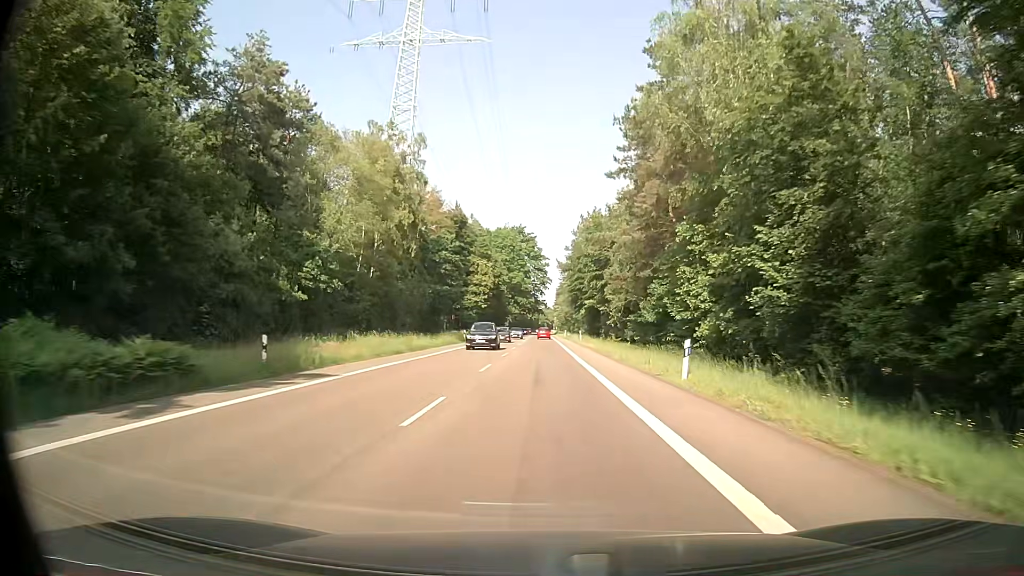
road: secondary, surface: asphalt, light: Day
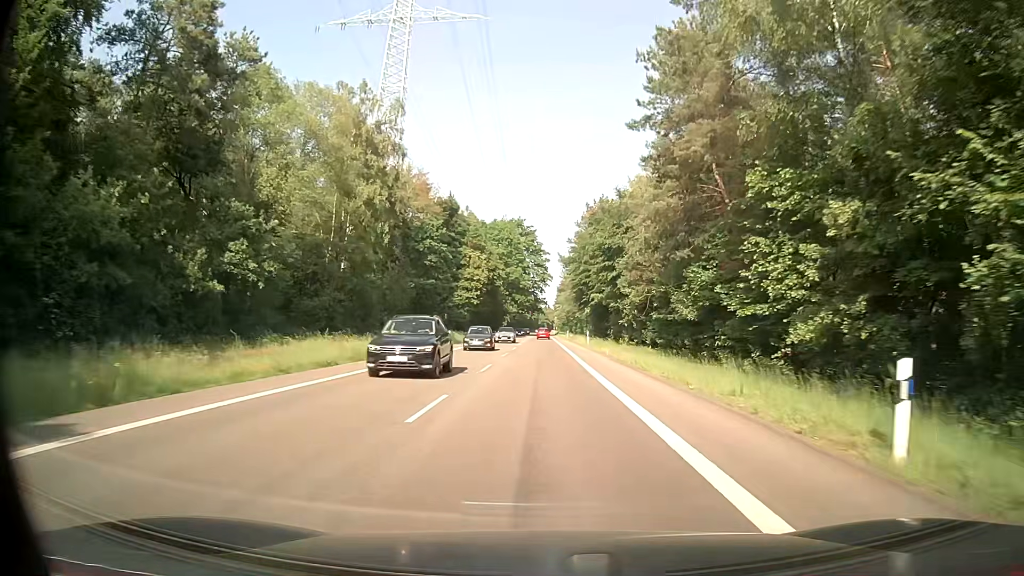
(0.0, +11.1) m; 0°
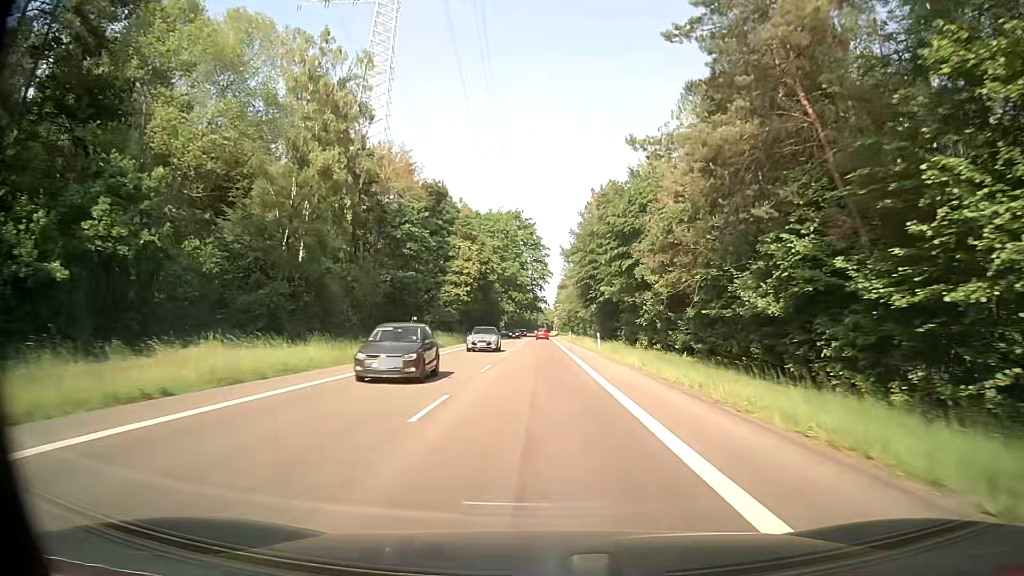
(0.0, +11.1) m; 0°
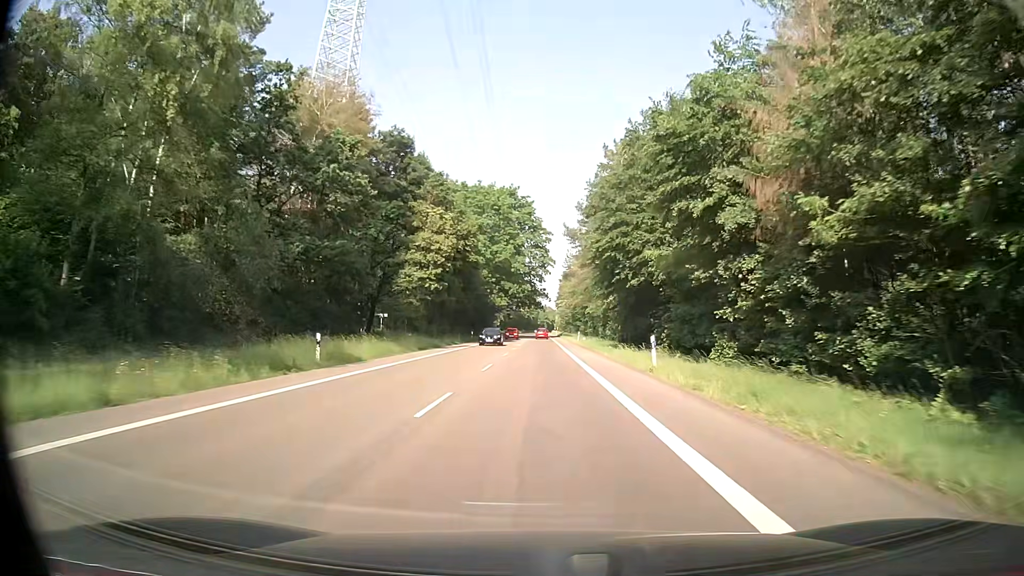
(0.0, +22.4) m; 0°
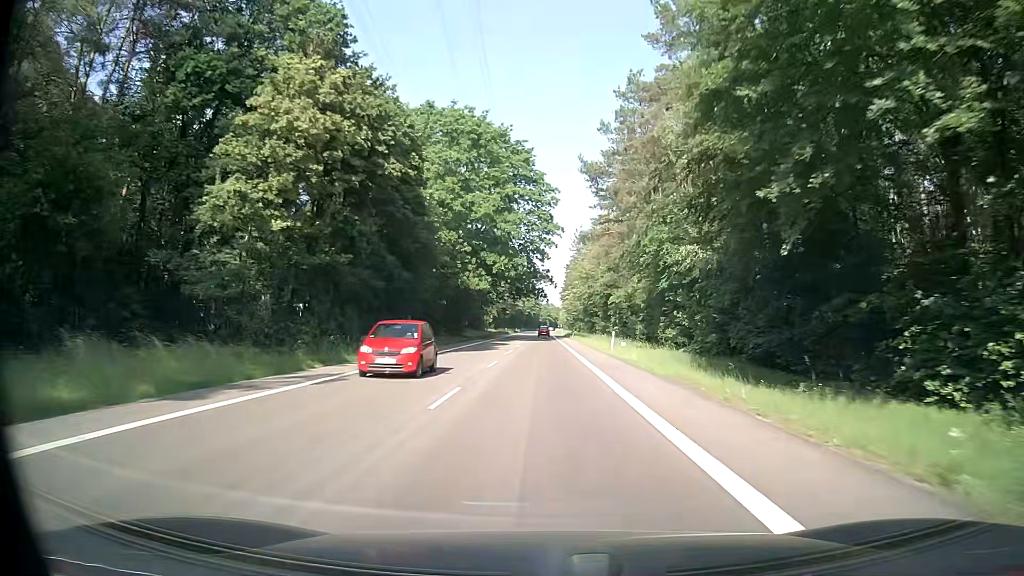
(+0.2, +33.4) m; +1°
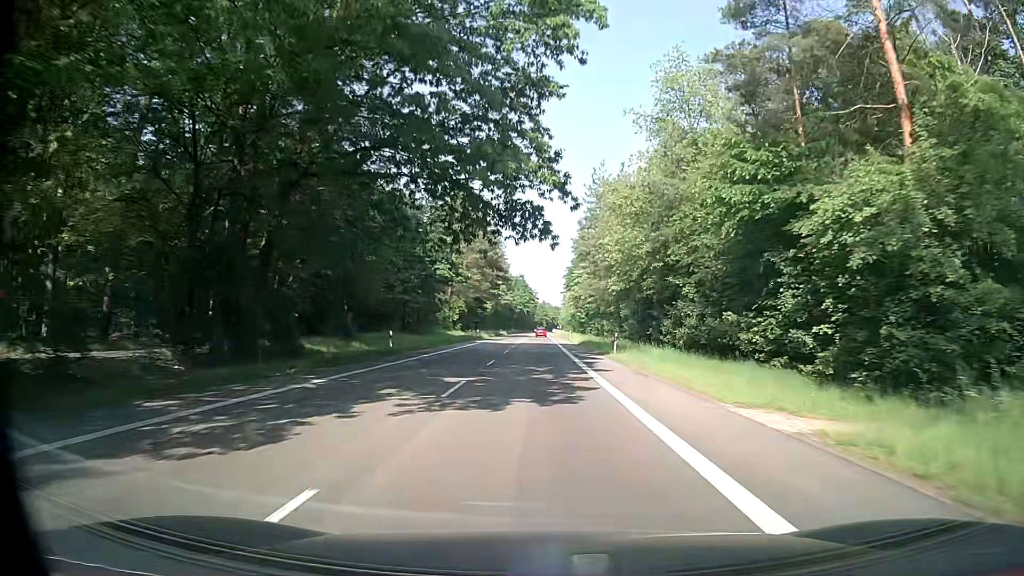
(-0.2, +54.9) m; +1°
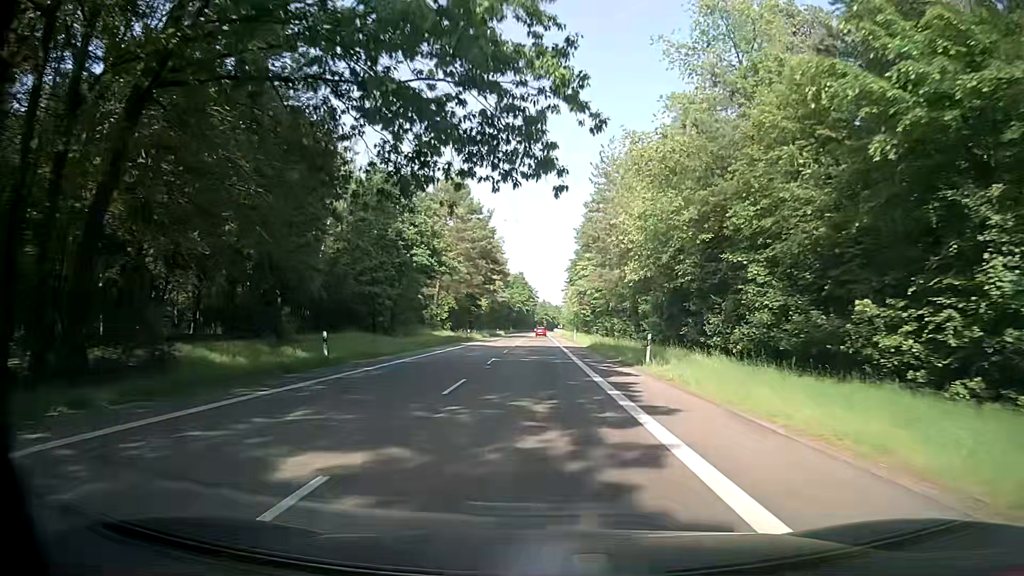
(-0.1, +10.9) m; -1°
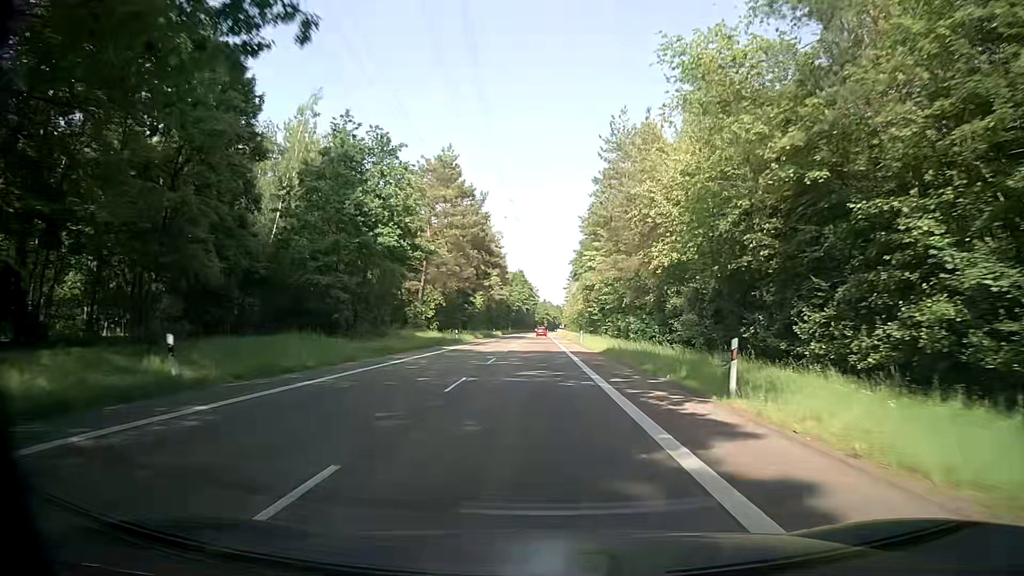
(-0.1, +11.0) m; -1°
(0, +10) (0, +20) (0, +30) (0, +40) (0, +50) (0, +60) (0, +70) (0, +80) (0, +90) (0, +100) m
